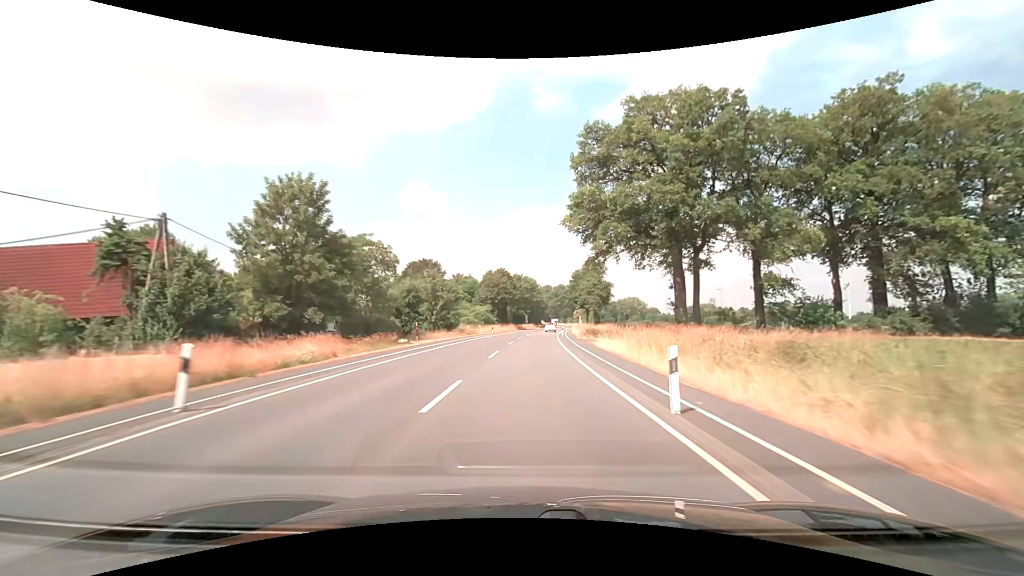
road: secondary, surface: asphalt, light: Day
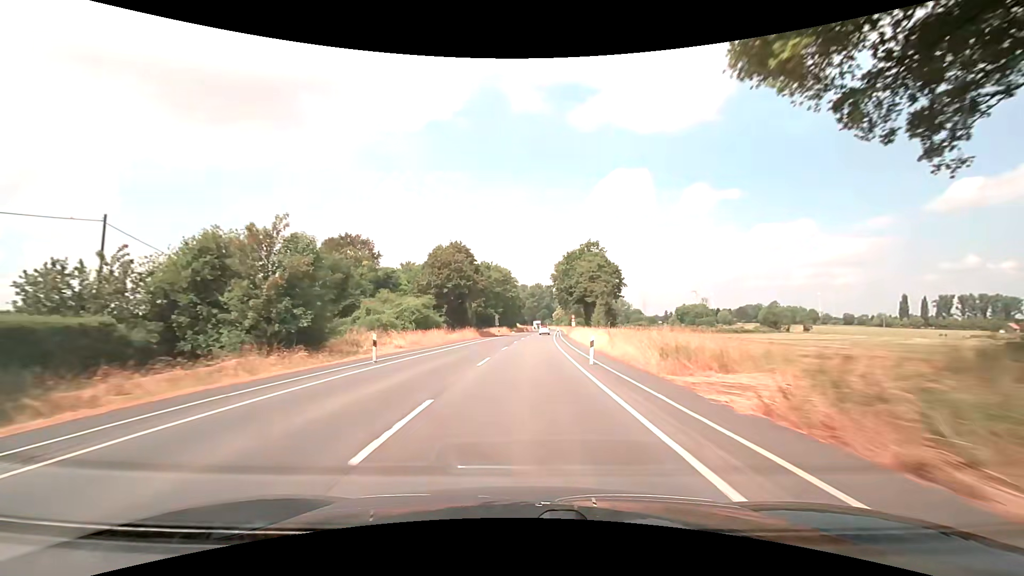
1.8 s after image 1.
(+0.9, +38.7) m; +2°
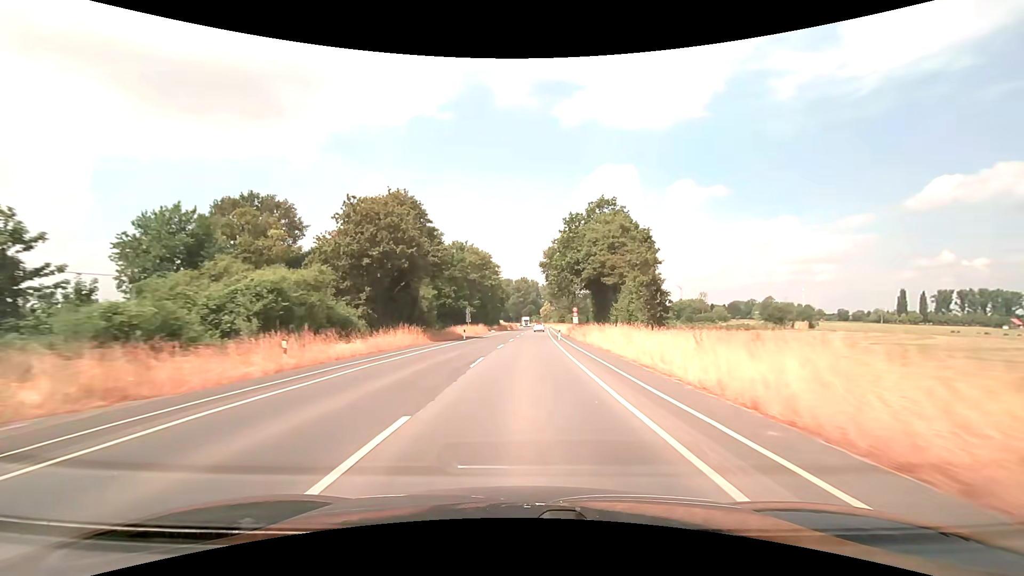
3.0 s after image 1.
(+0.5, +25.8) m; +2°
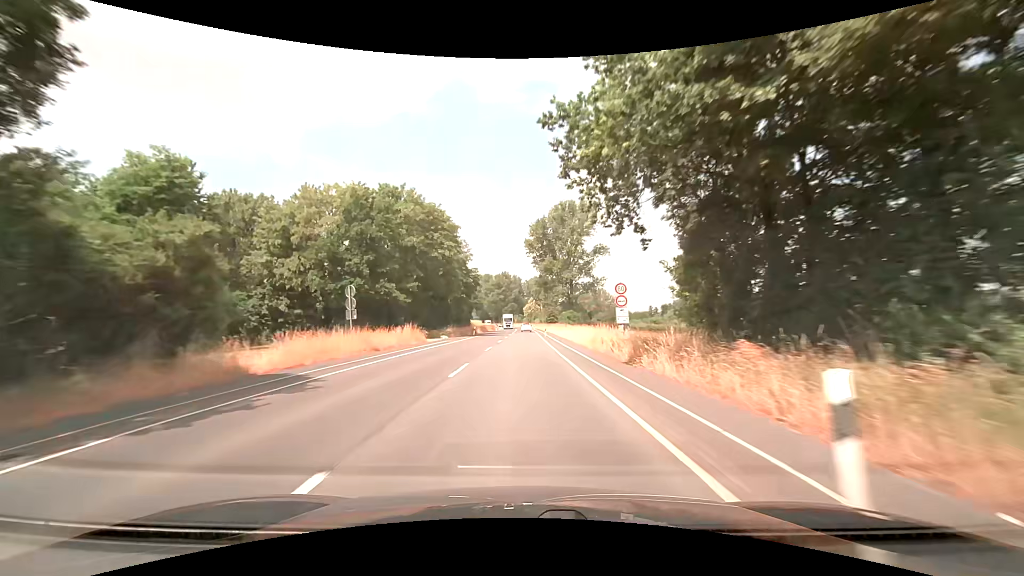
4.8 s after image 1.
(+0.7, +38.8) m; +2°
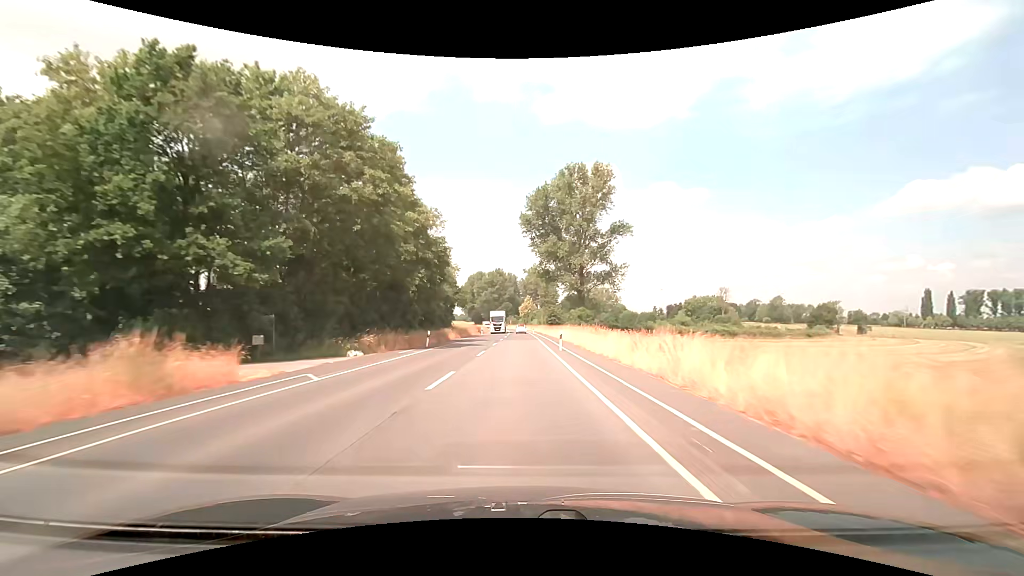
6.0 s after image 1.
(+0.1, +25.8) m; 0°
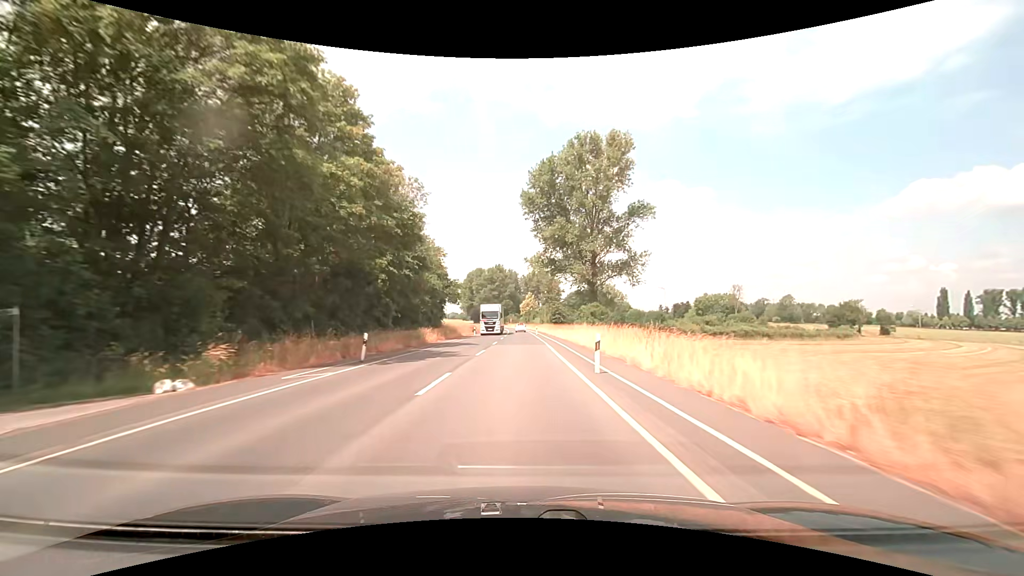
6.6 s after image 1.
(0.0, +12.9) m; 0°
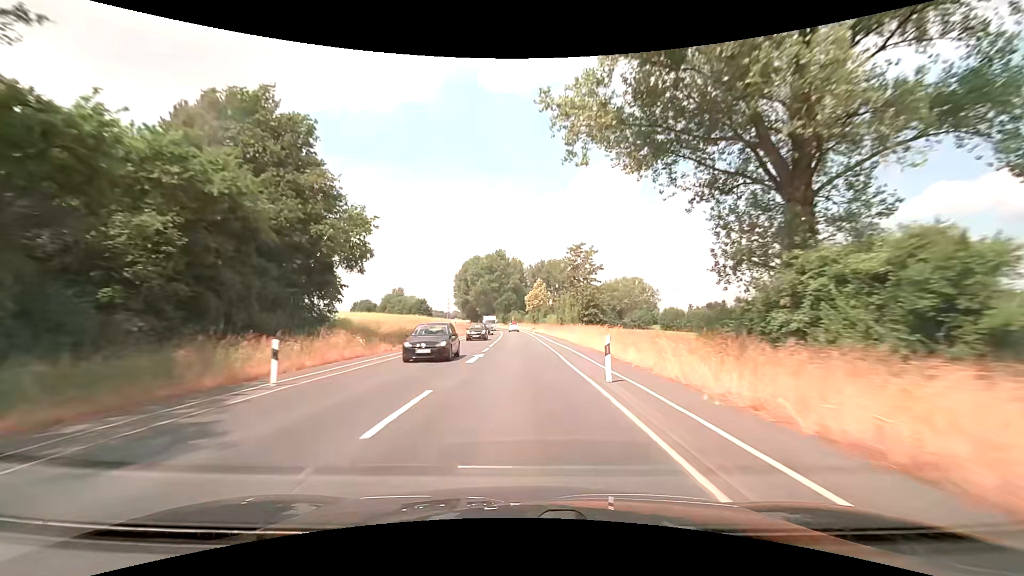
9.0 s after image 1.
(0.0, +51.5) m; -1°
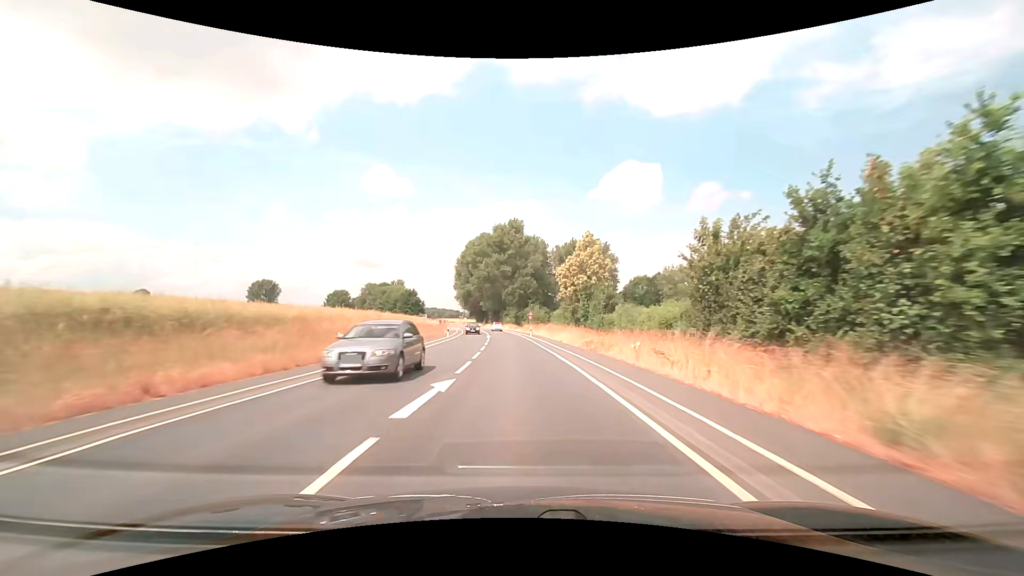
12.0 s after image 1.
(-0.9, +64.2) m; -2°
(0, +10) (0, +20) (0, +30) (-1, +40) (-2, +50) (-2, +60) (-3, +70) (-4, +80) (-5, +90) (-7, +100) m
